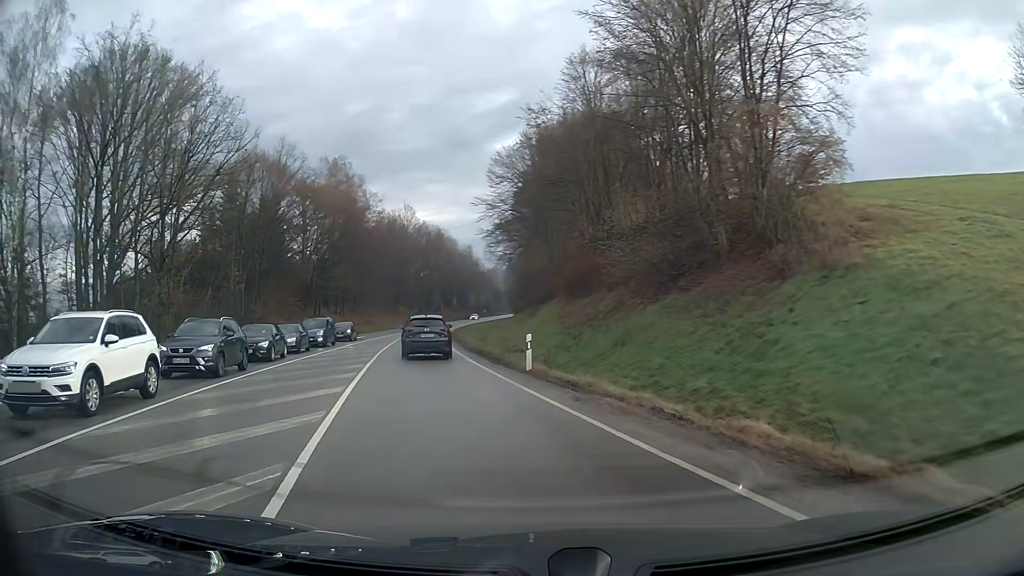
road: primary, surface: asphalt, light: Day
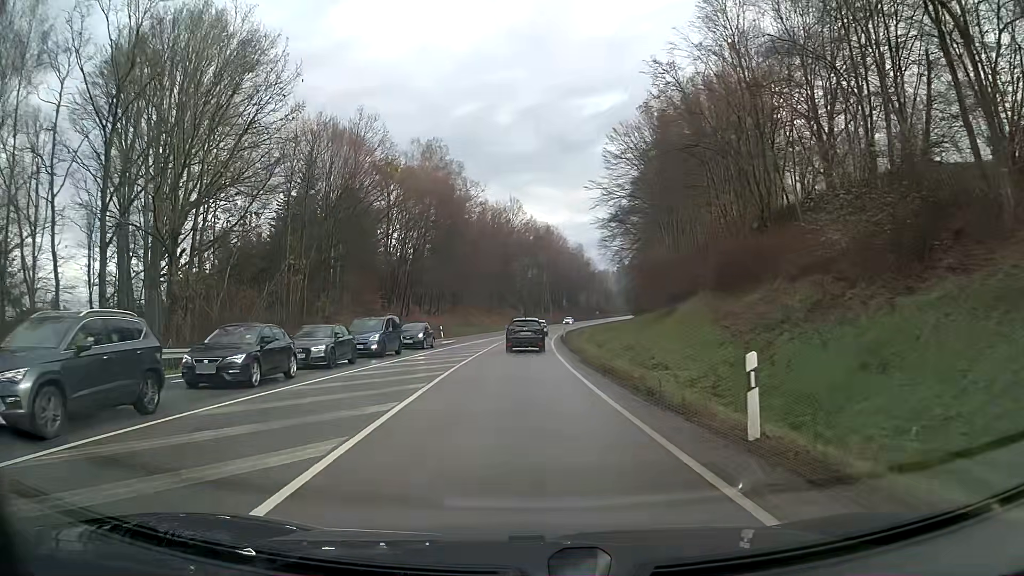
(-0.7, +11.1) m; -6°
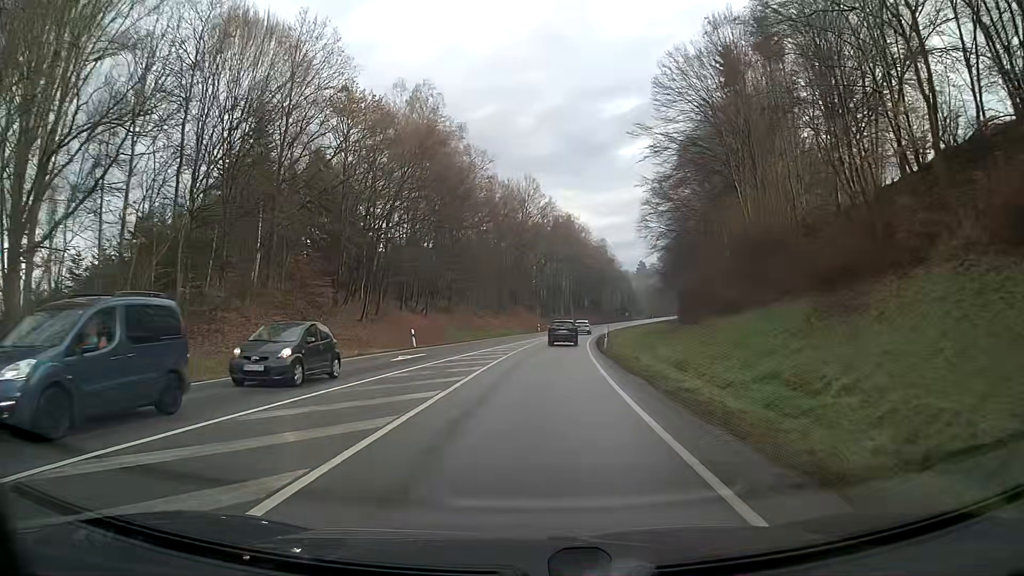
(-0.3, +21.5) m; -1°
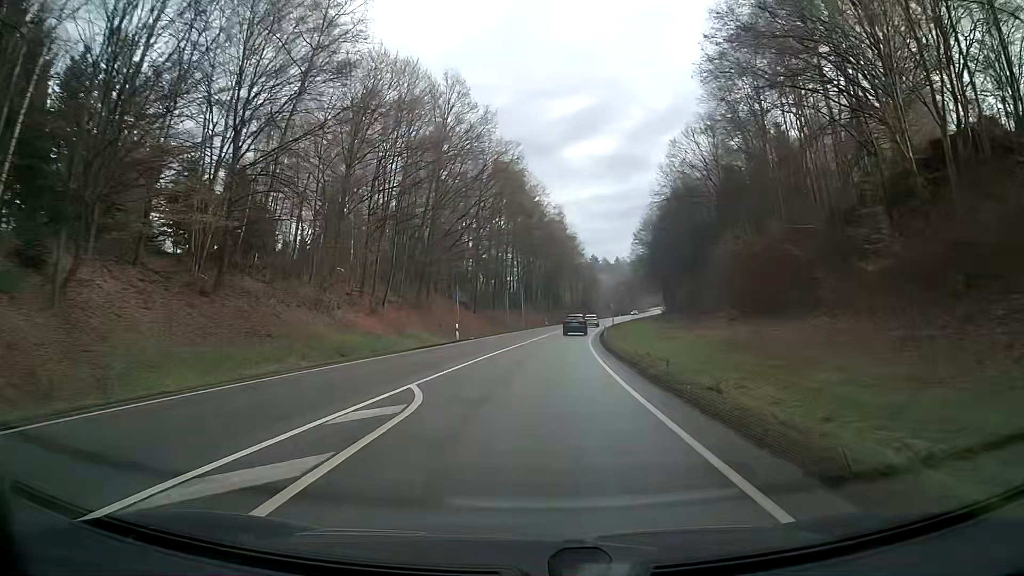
(+2.0, +46.4) m; +5°
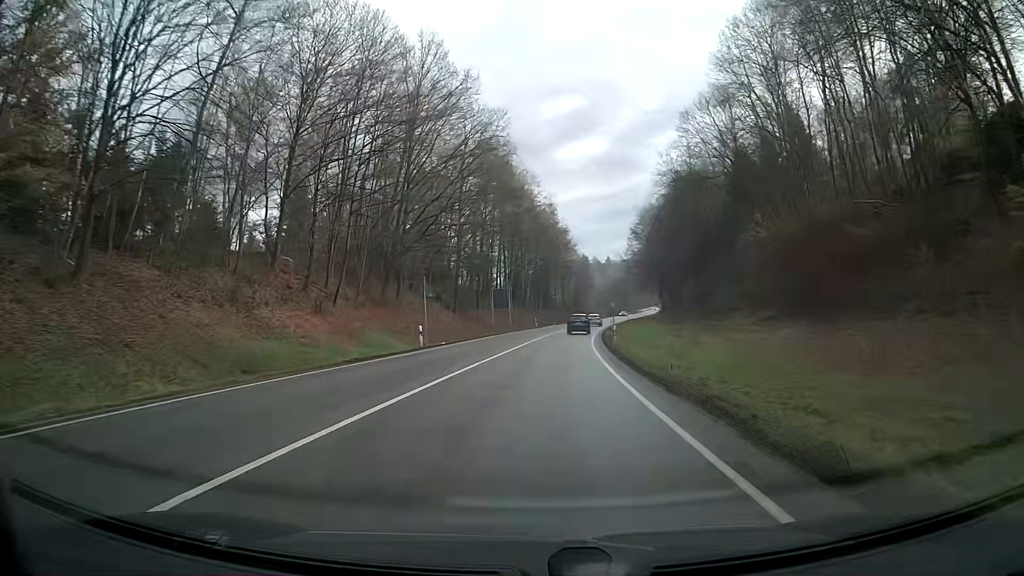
(+0.1, +9.7) m; +1°
(0, +10) (0, +20) (+1, +30) (+2, +40) (+3, +50) (+4, +60) (+5, +70) (+6, +80) (+7, +90) (+9, +100) m
